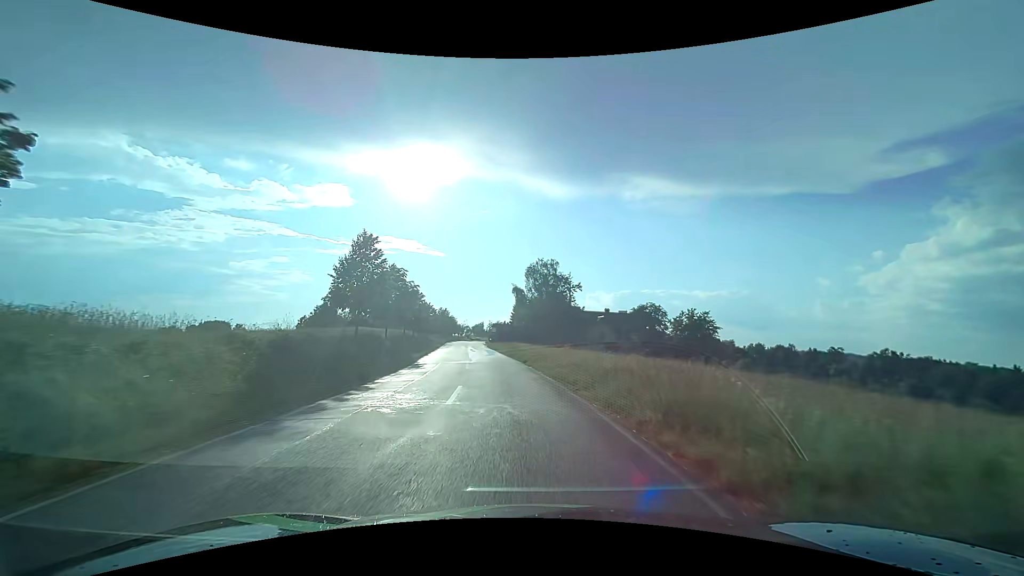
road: tertiary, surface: asphalt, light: Day
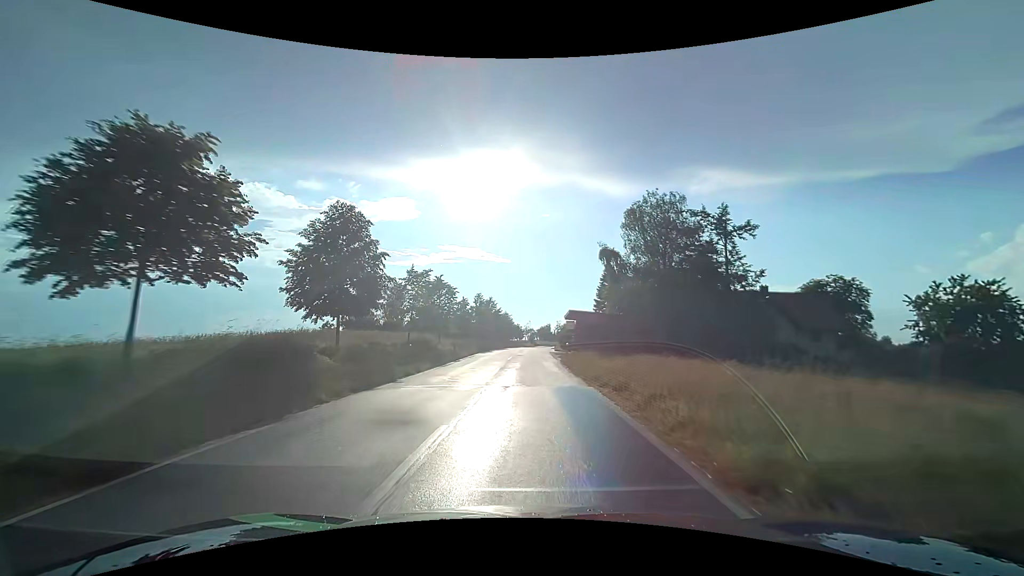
(-3.9, +42.8) m; -7°
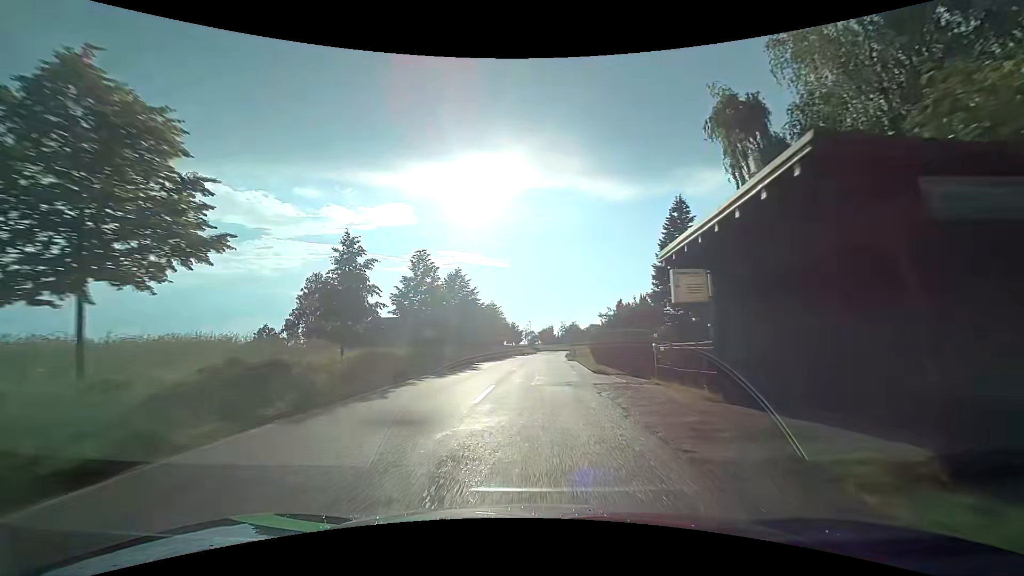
(-0.2, +34.1) m; 0°
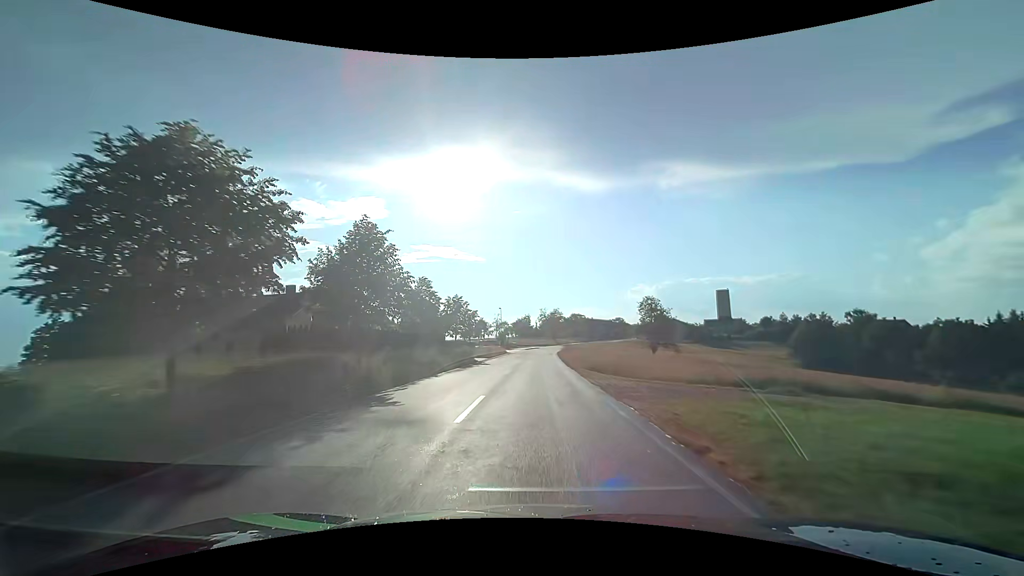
(+0.9, +41.9) m; +2°
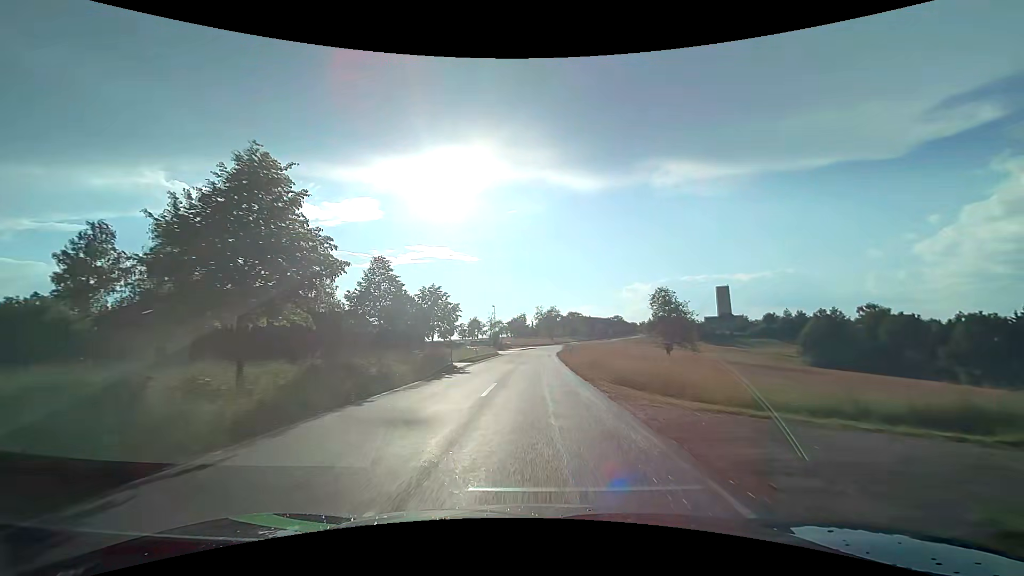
(+0.1, +8.5) m; +1°
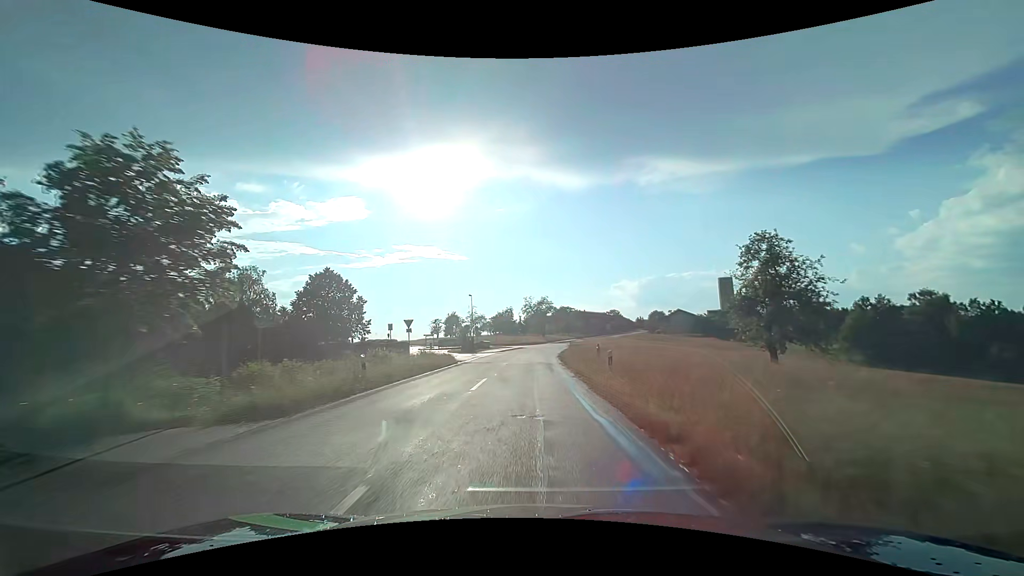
(+0.2, +26.1) m; +1°
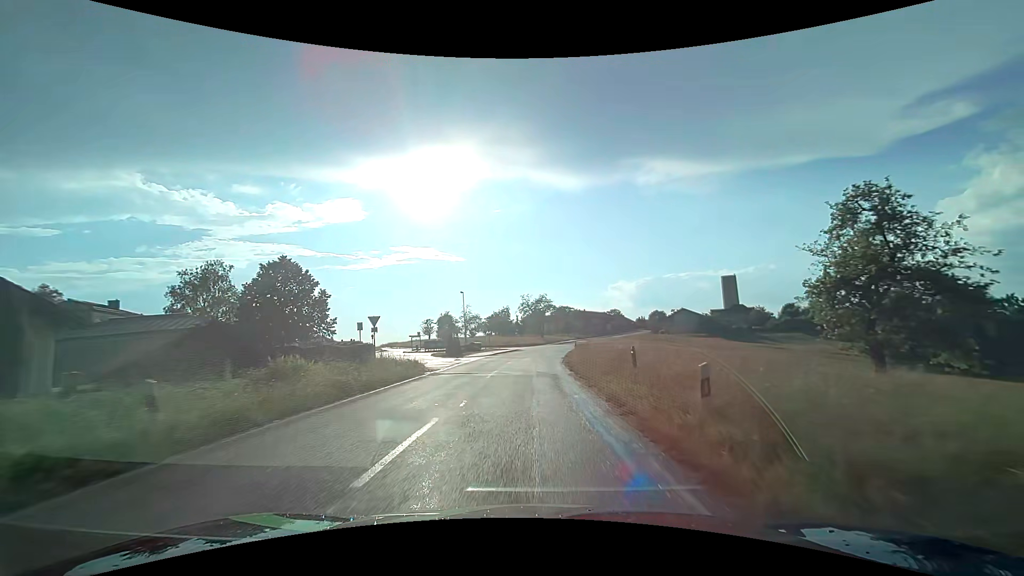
(0.0, +8.9) m; 0°
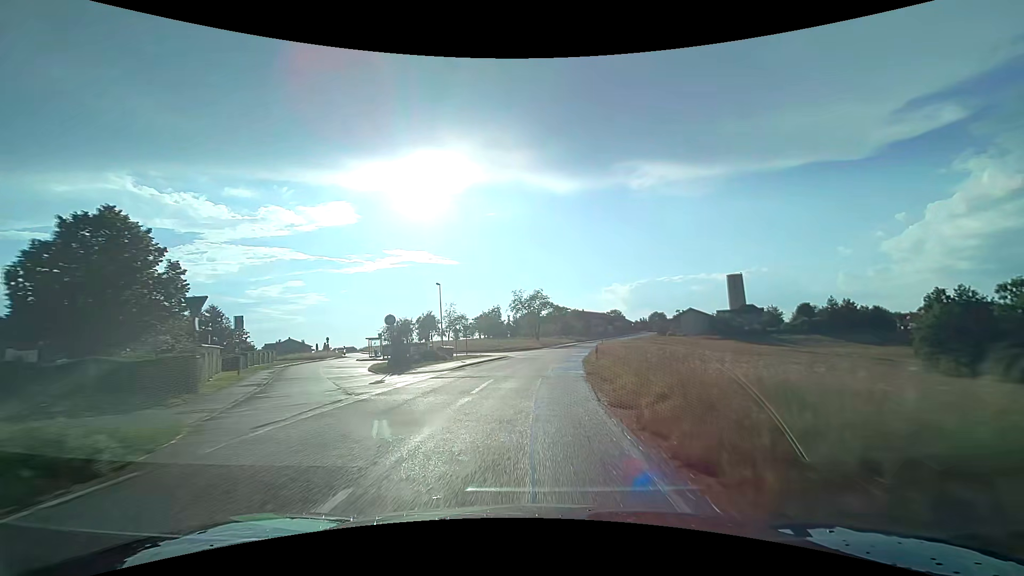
(+0.1, +17.8) m; +1°
(0, +10) (0, +20) (+1, +30) (+2, +40) (+3, +50) (+5, +60) (+7, +70) (+9, +79) (+11, +89) (+13, +99) m
